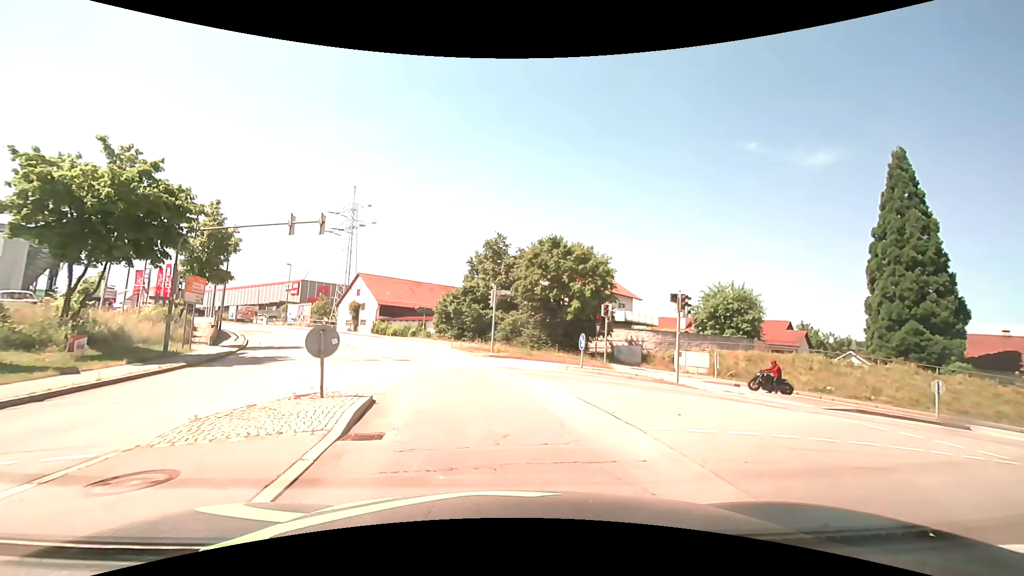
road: tertiary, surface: asphalt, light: Day
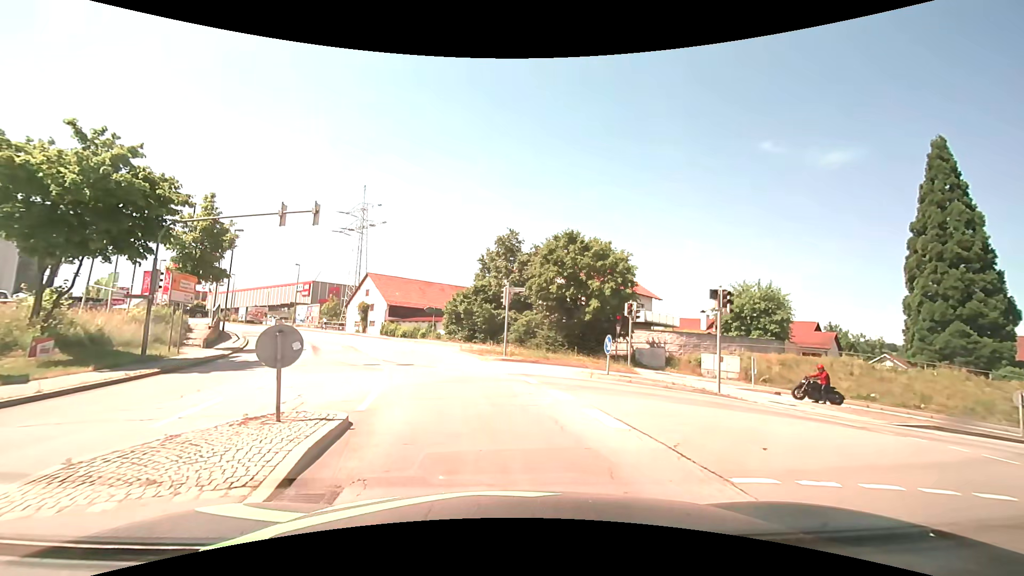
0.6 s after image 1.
(0.0, +2.5) m; -1°
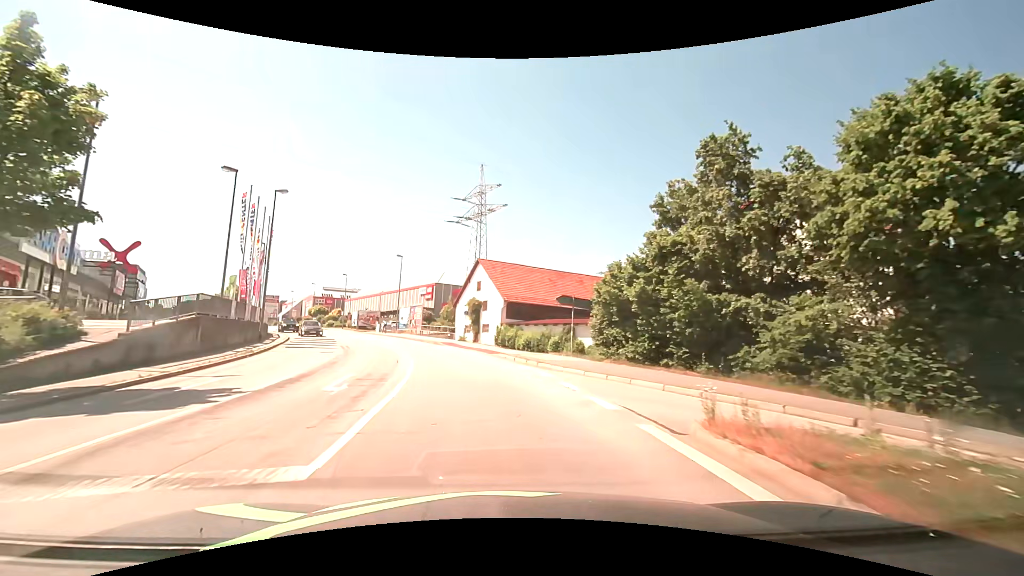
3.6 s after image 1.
(-2.8, +21.9) m; -15°
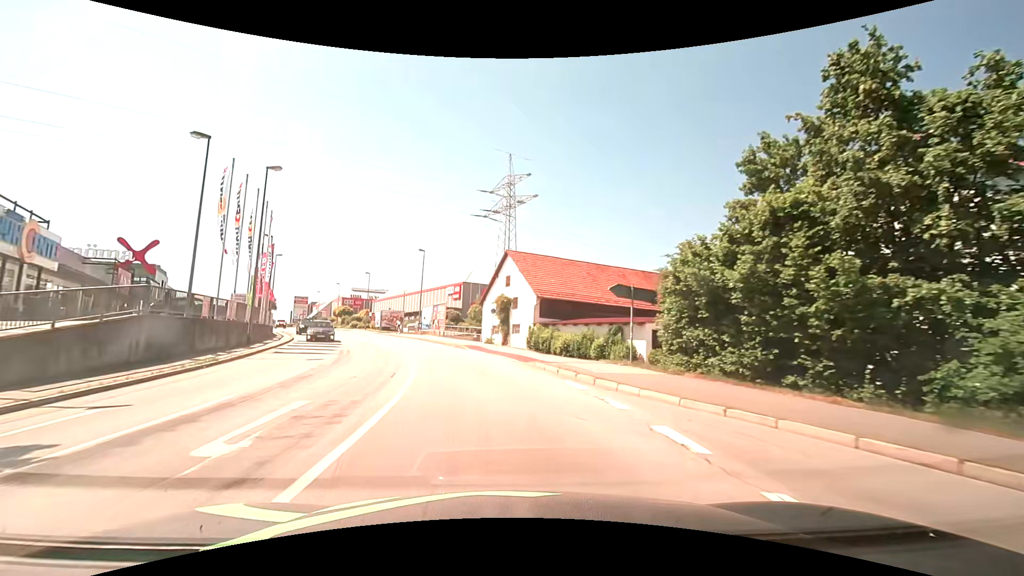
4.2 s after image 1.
(-0.2, +6.1) m; -3°
(0, +10) (-2, +20) (-4, +30) (-8, +39) (-12, +48) (-16, +57) (-20, +66) (-25, +75) (-29, +84) (-34, +93) m
